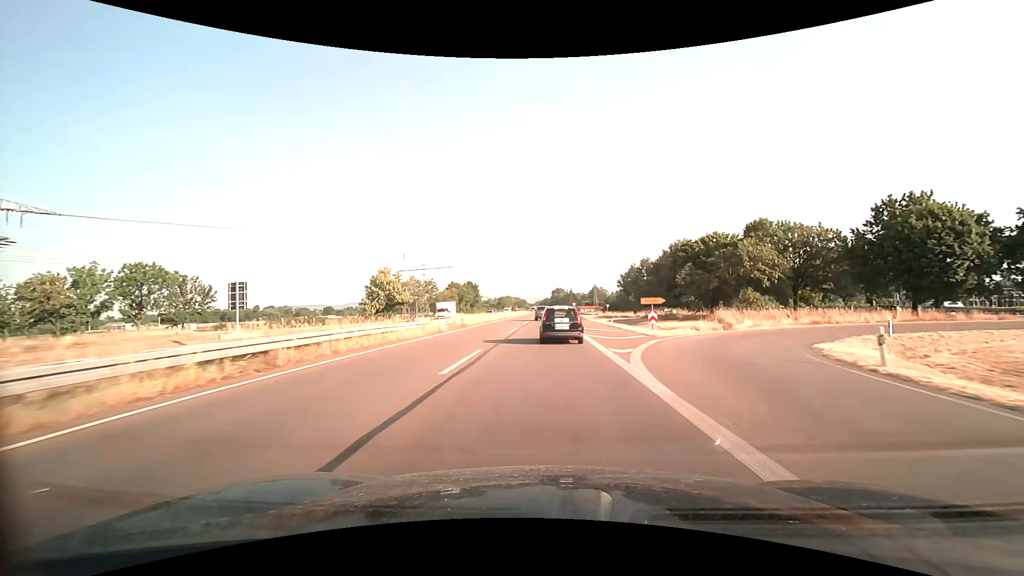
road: trunk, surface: asphalt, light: Day
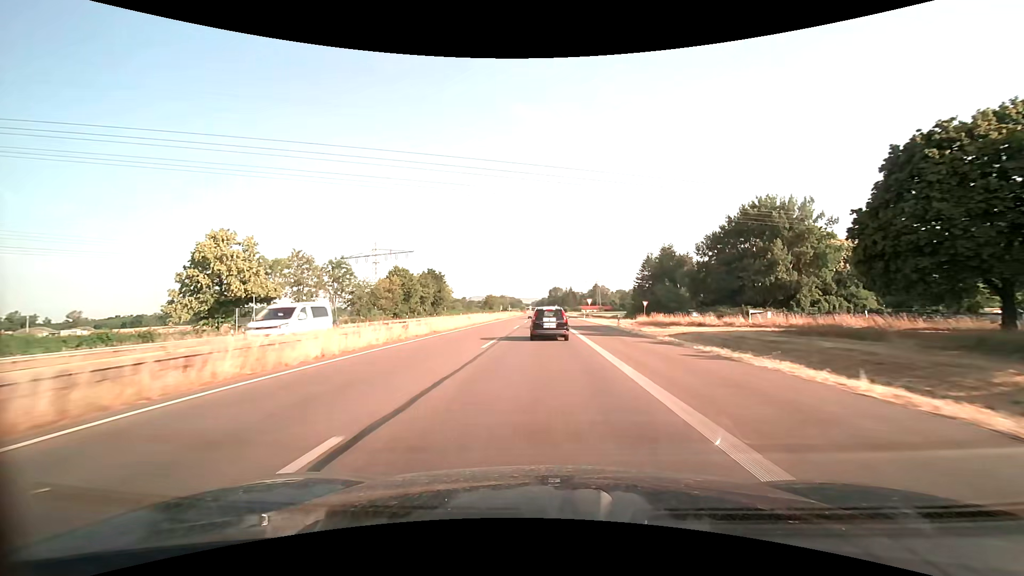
(+0.3, +48.0) m; +1°
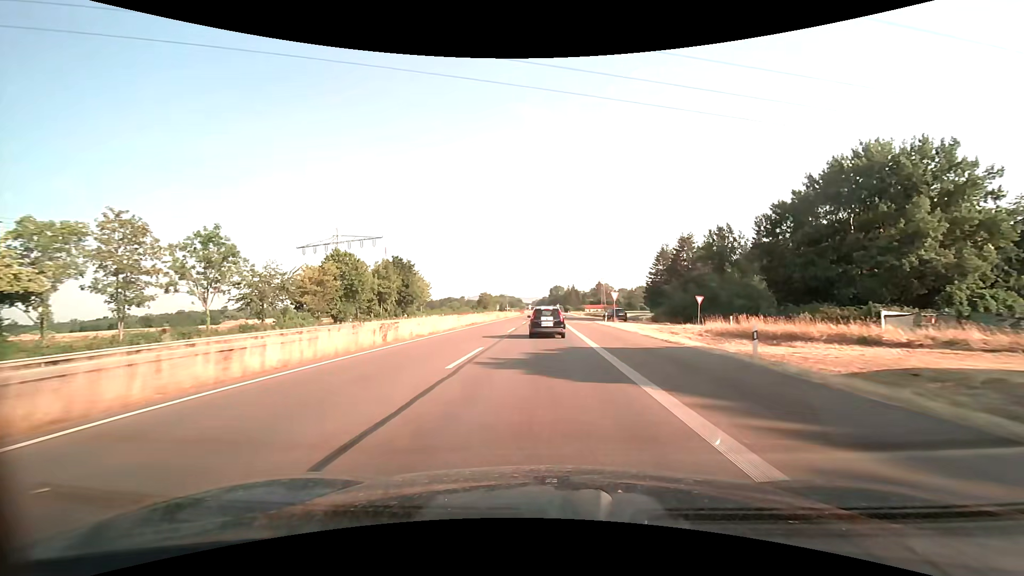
(0.0, +24.8) m; 0°
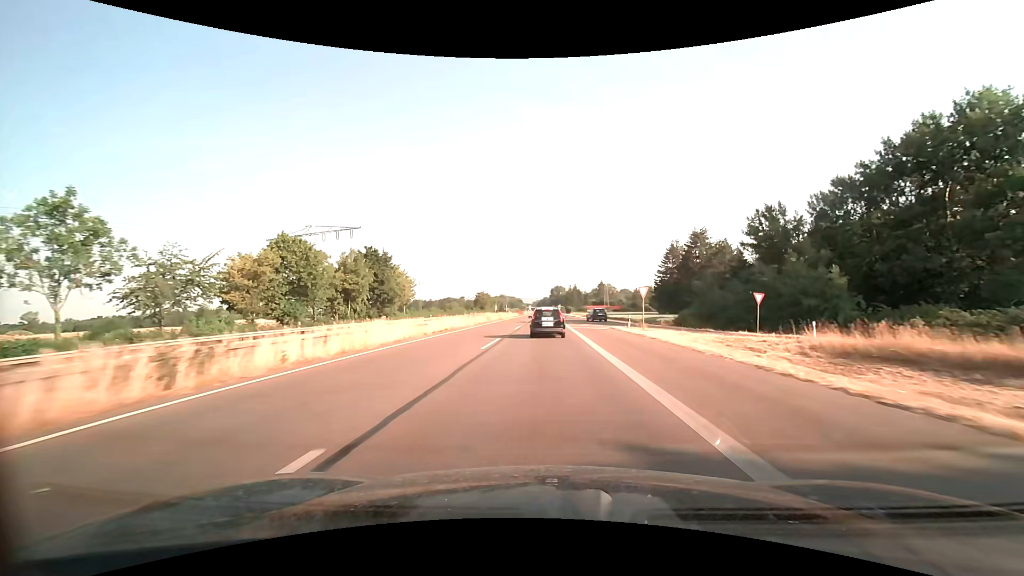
(0.0, +12.6) m; 0°
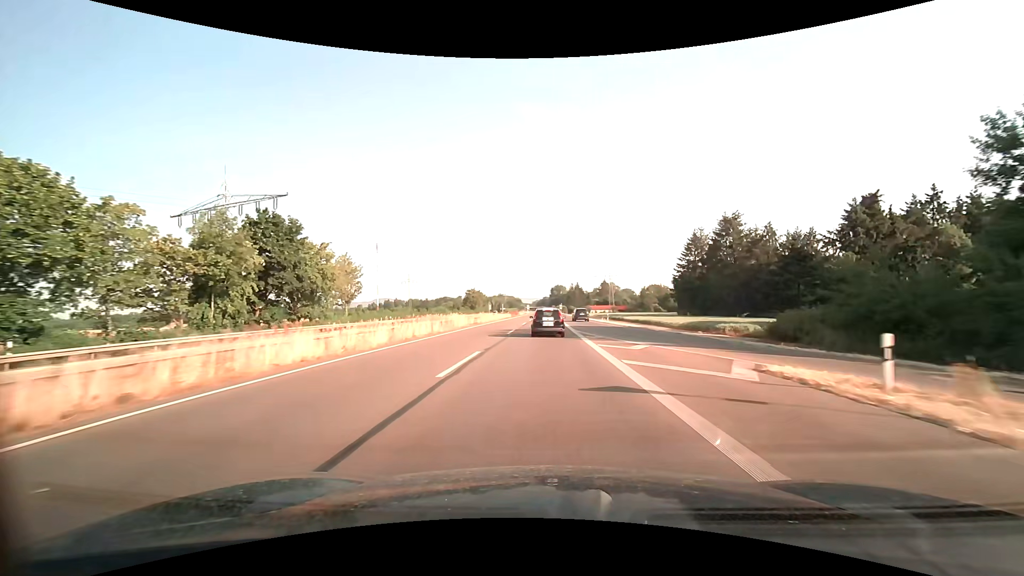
(0.0, +25.7) m; 0°
(0, +10) (0, +20) (0, +30) (0, +40) (0, +50) (0, +60) (0, +70) (0, +80) (0, +90) (0, +100) m
